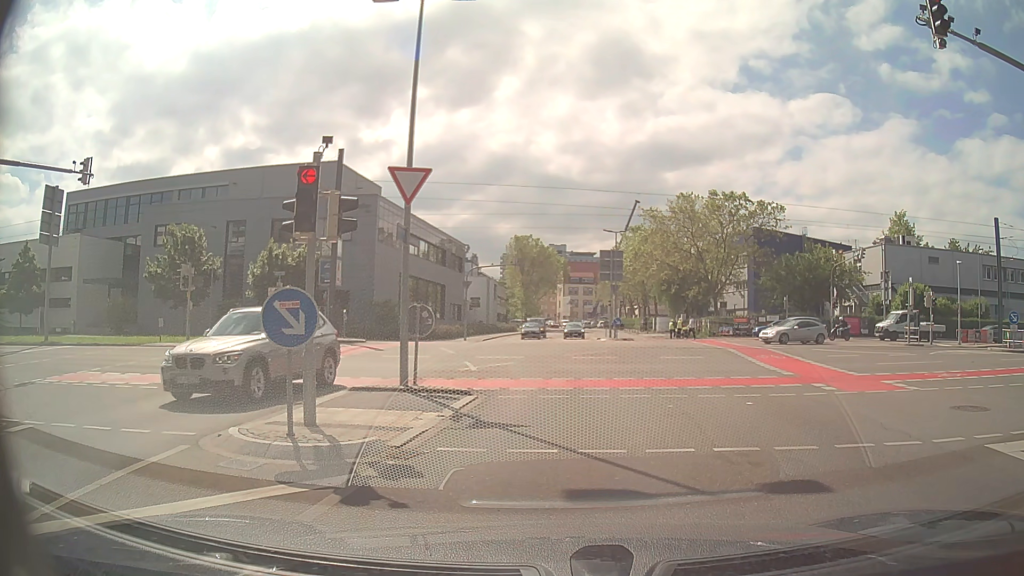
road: secondary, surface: asphalt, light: Day
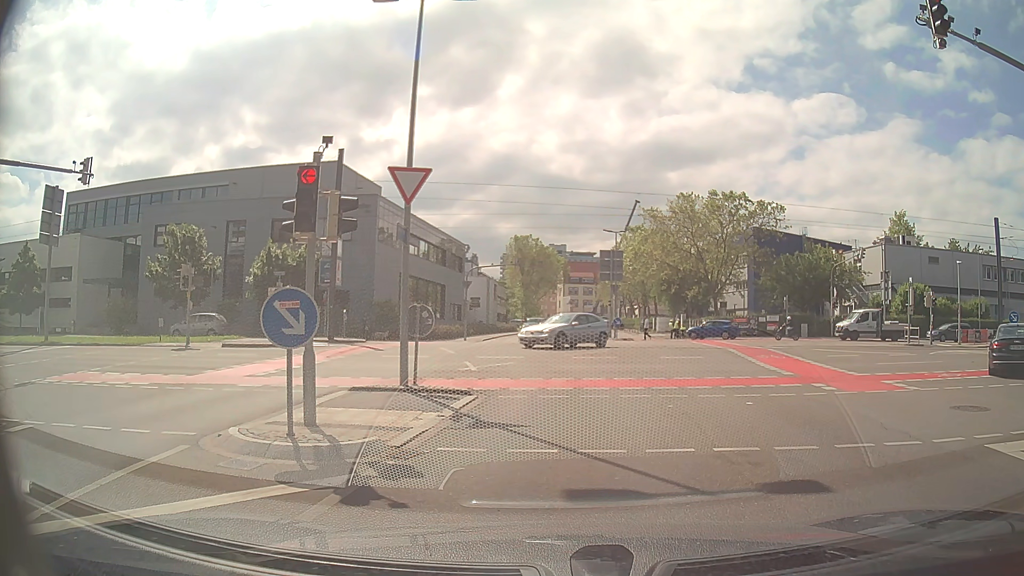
(0.0, 0.0) m; 0°
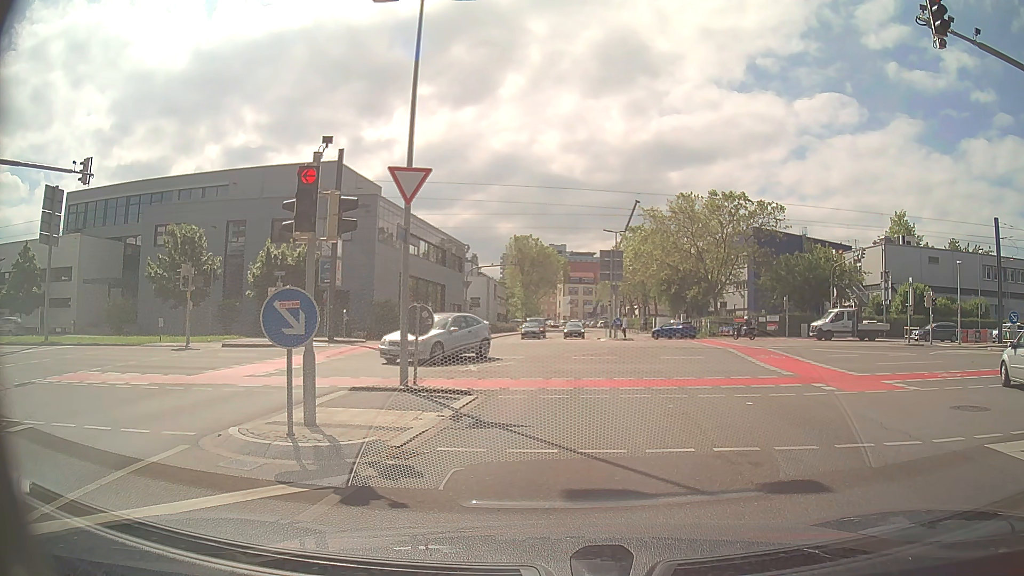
(0.0, 0.0) m; 0°
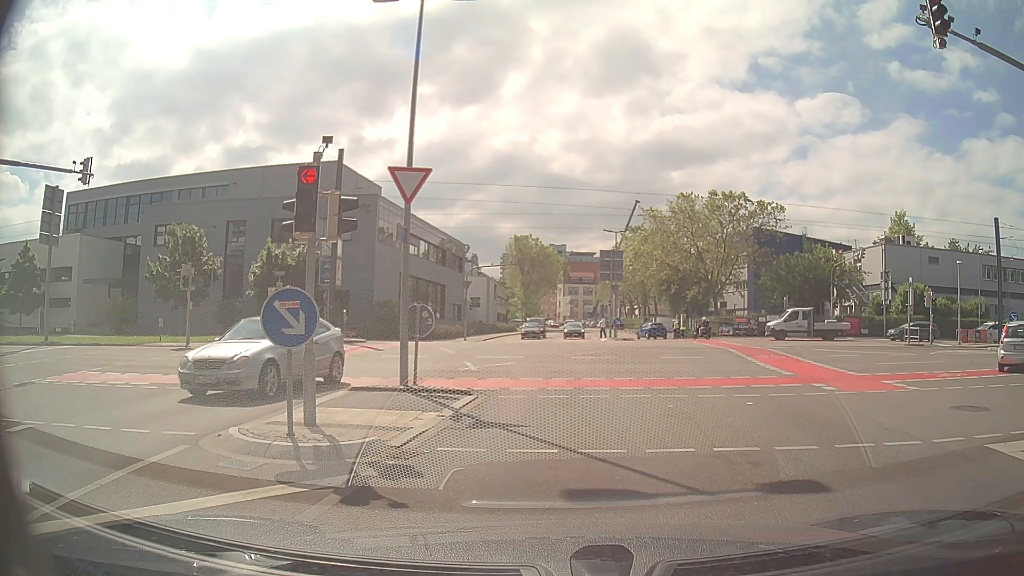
(0.0, 0.0) m; 0°
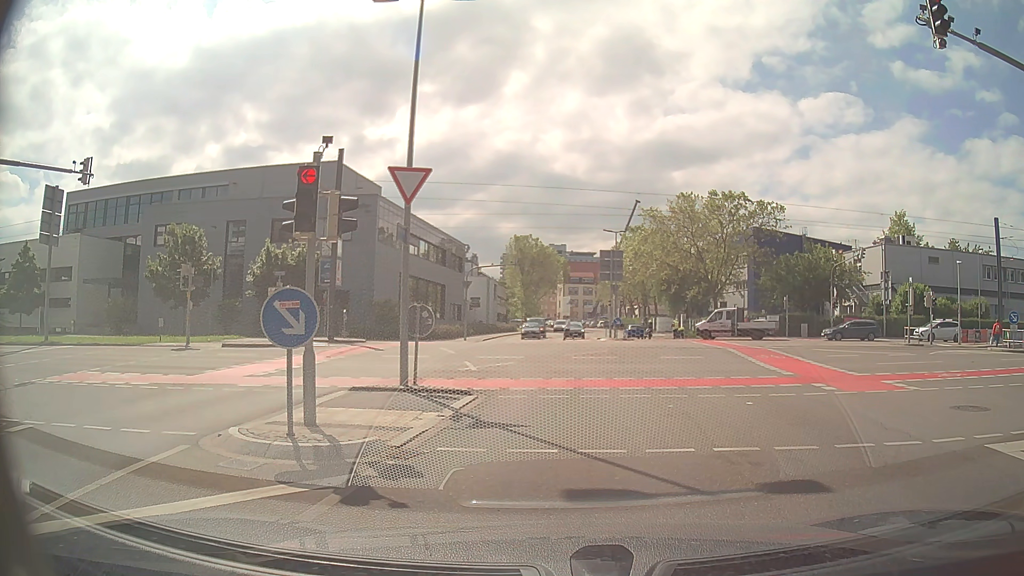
(0.0, 0.0) m; 0°
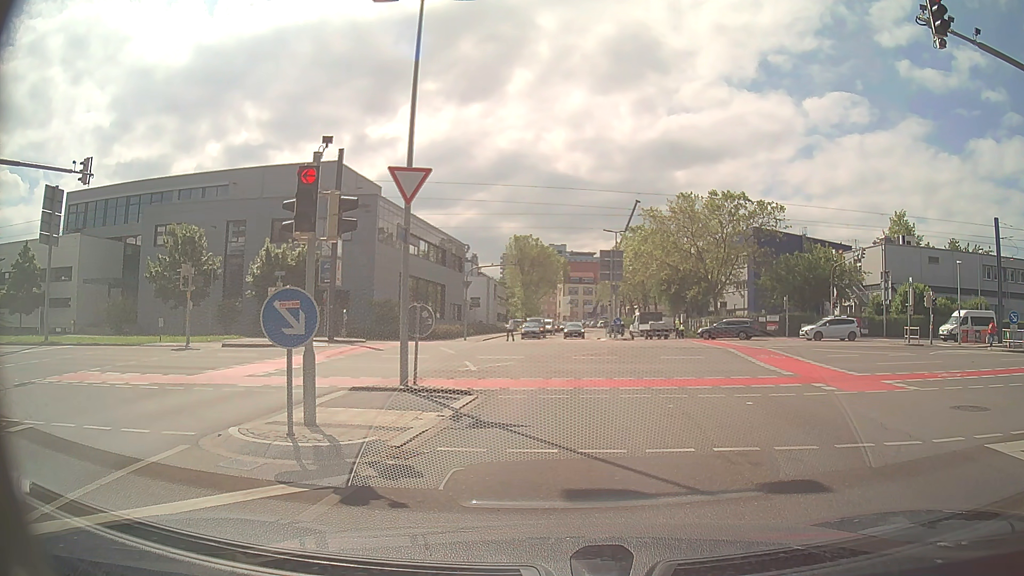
(0.0, 0.0) m; 0°
